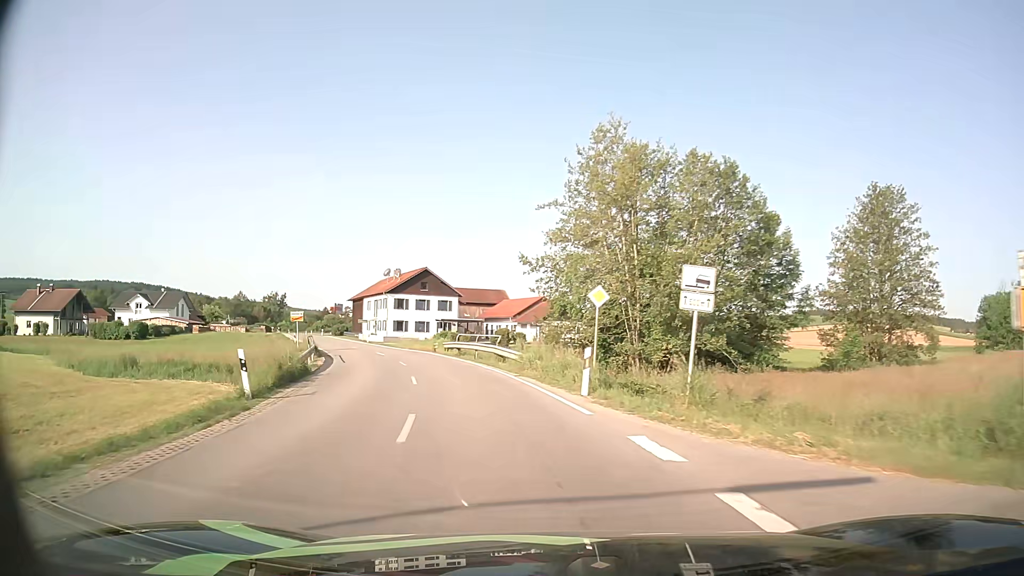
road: secondary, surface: asphalt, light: Day
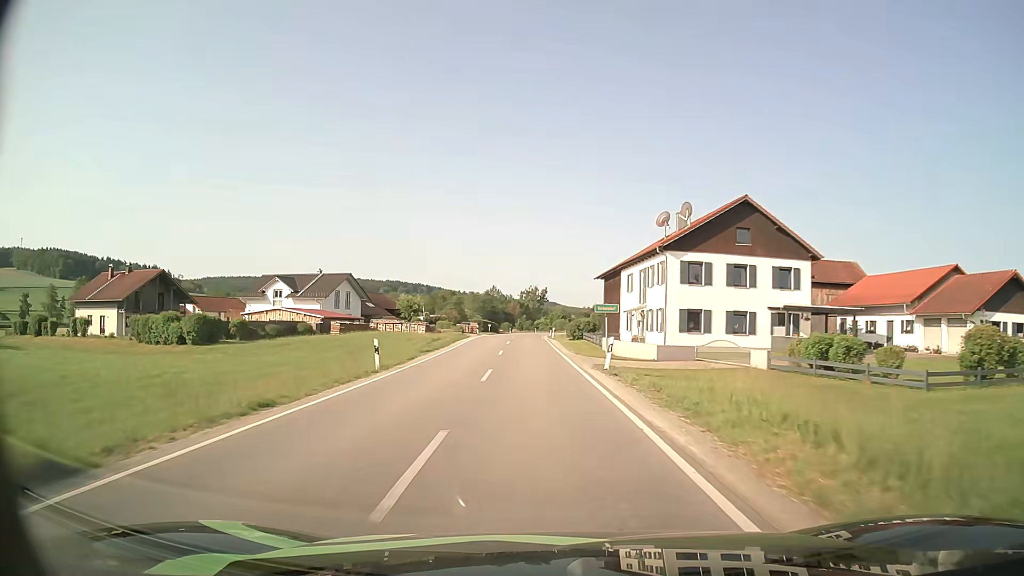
(-9.8, +42.5) m; -23°
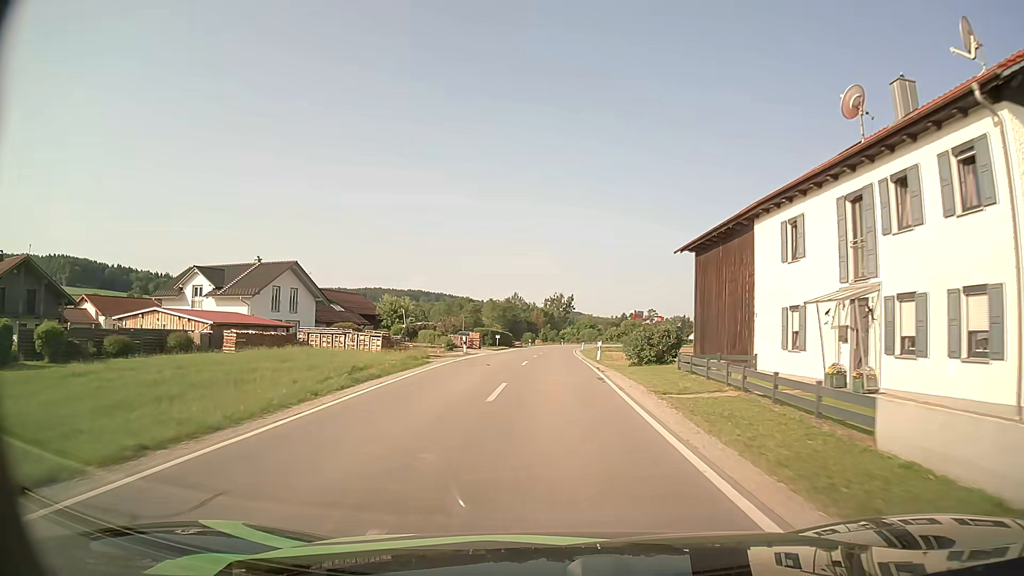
(-1.1, +27.6) m; -3°
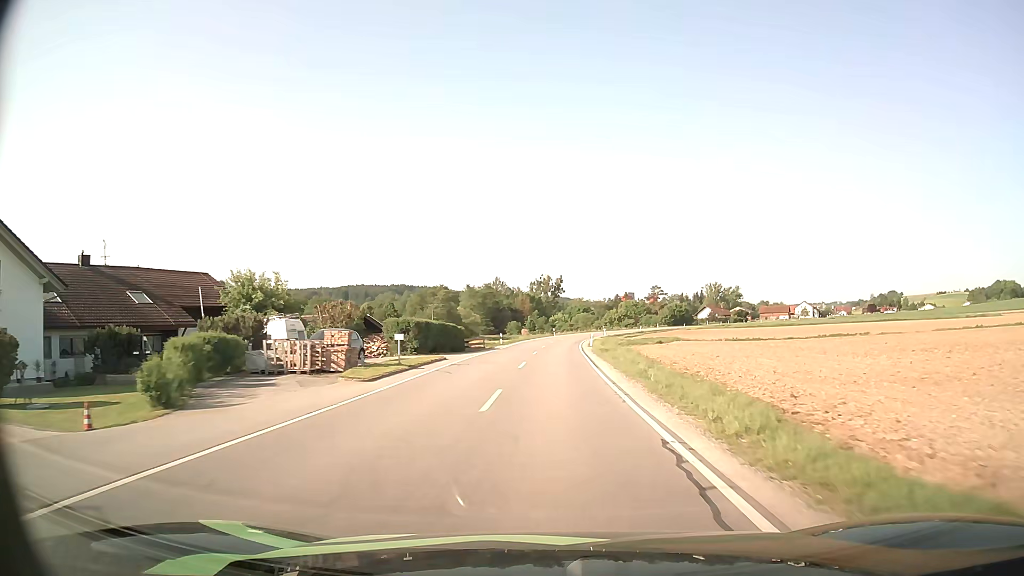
(+0.5, +37.2) m; +1°
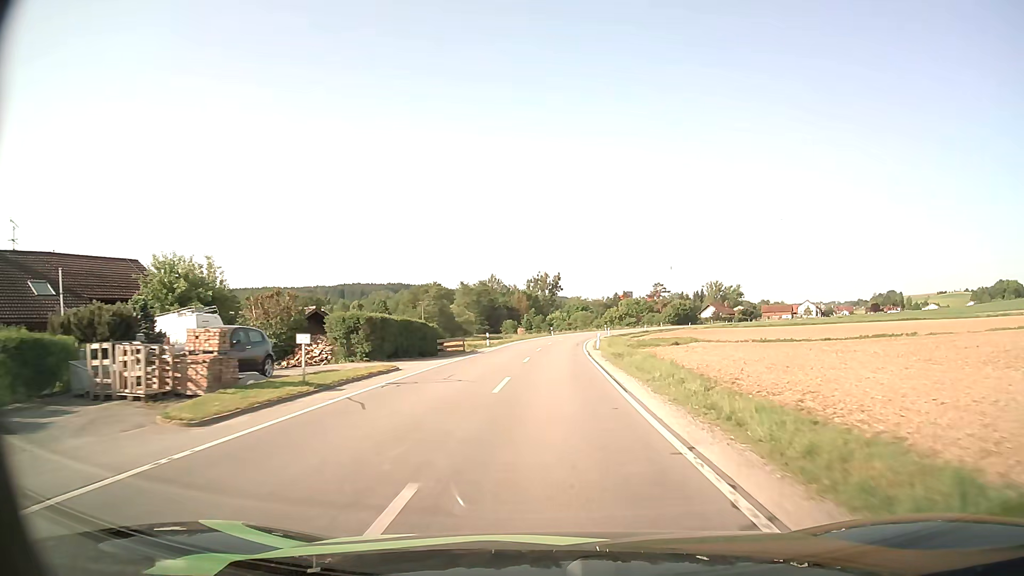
(0.0, +9.6) m; 0°
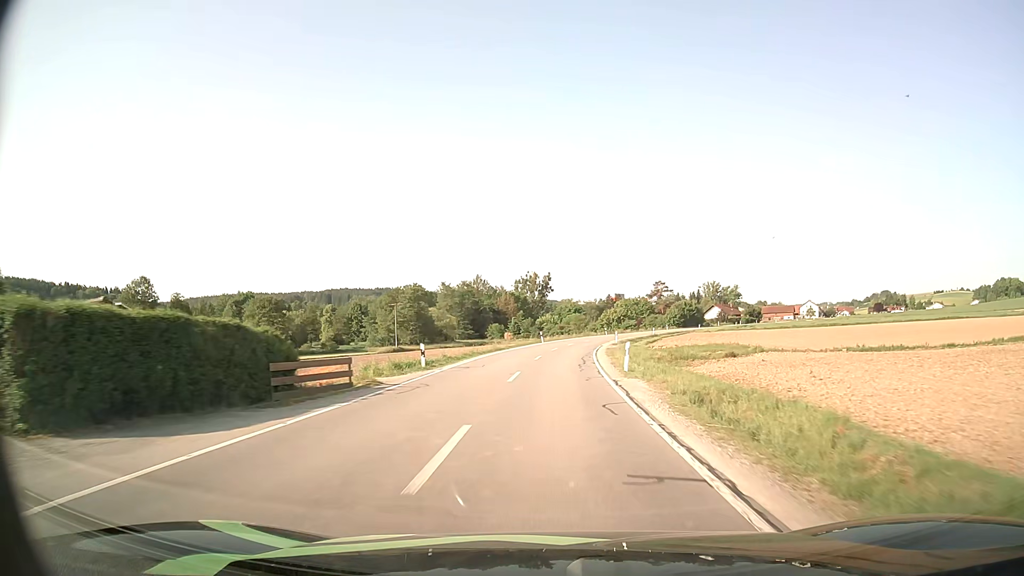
(+0.1, +19.8) m; +1°
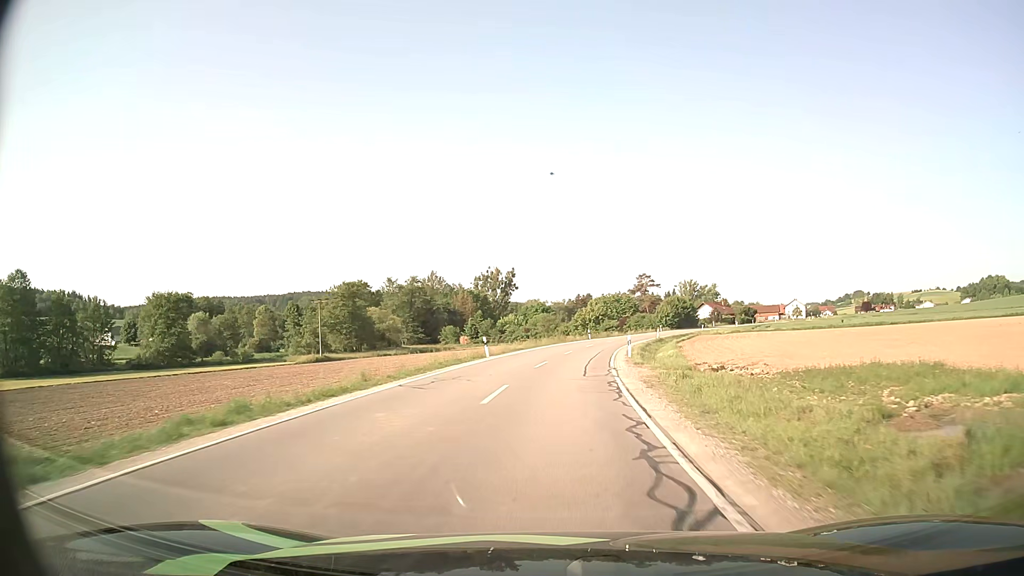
(+0.7, +30.0) m; +3°
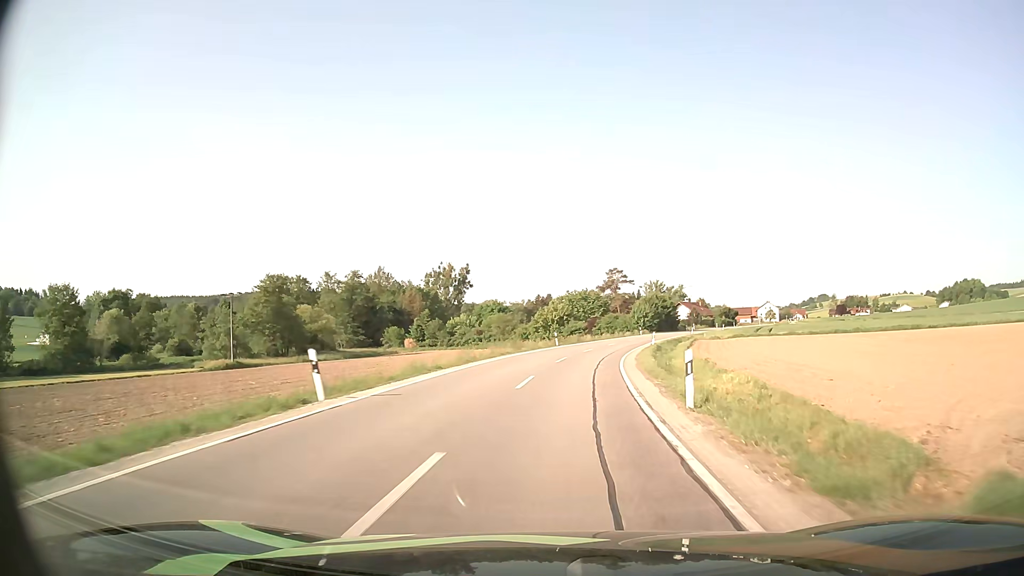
(+0.5, +20.4) m; +3°
(0, +10) (+1, +20) (+2, +30) (+4, +40) (+5, +50) (+8, +59) (+10, +69) (+13, +79) (+16, +88) (+20, +97) m
